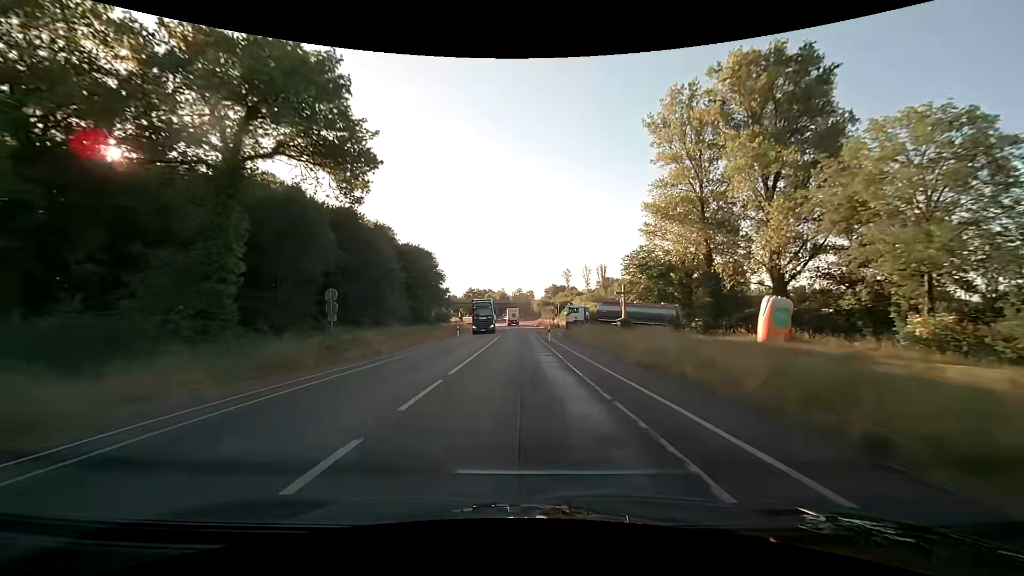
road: secondary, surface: asphalt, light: Day
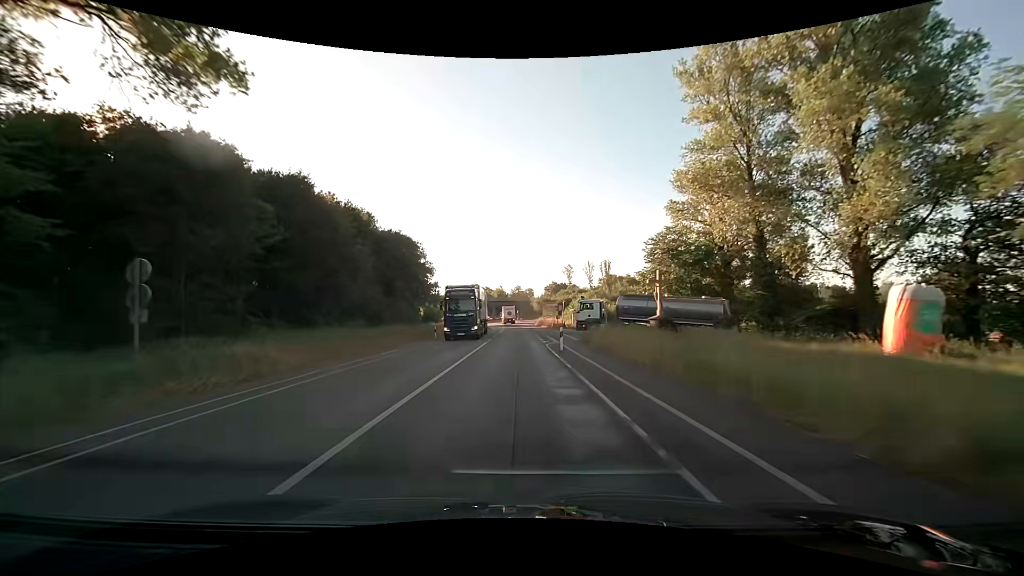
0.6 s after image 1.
(0.0, +12.1) m; 0°
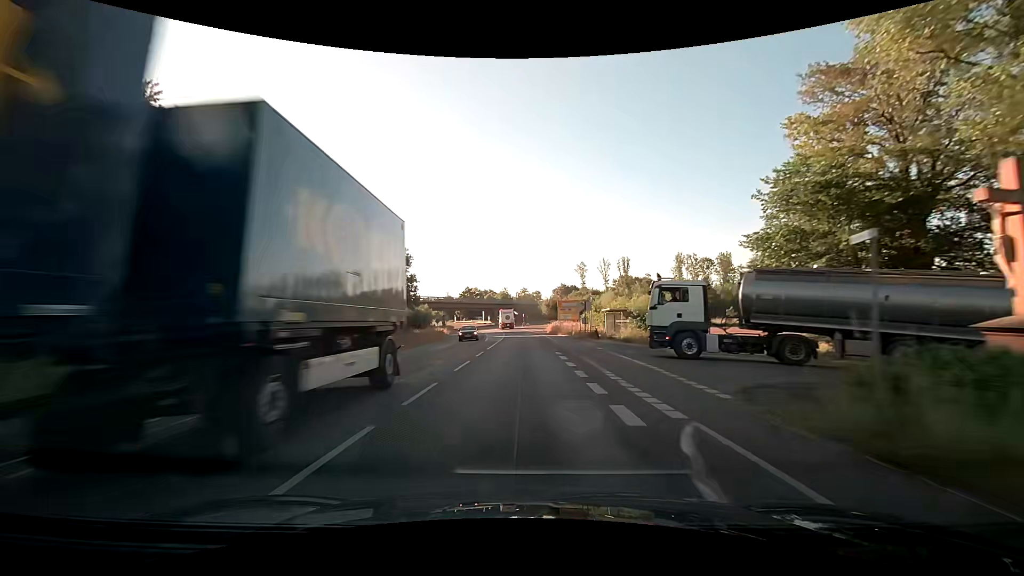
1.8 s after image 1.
(-0.1, +23.6) m; -1°
(0, +10) (0, +20) (0, +30) (0, +40) (-1, +50) (-1, +60) (-1, +70) (0, +80) (+1, +90) (+3, +100) m
